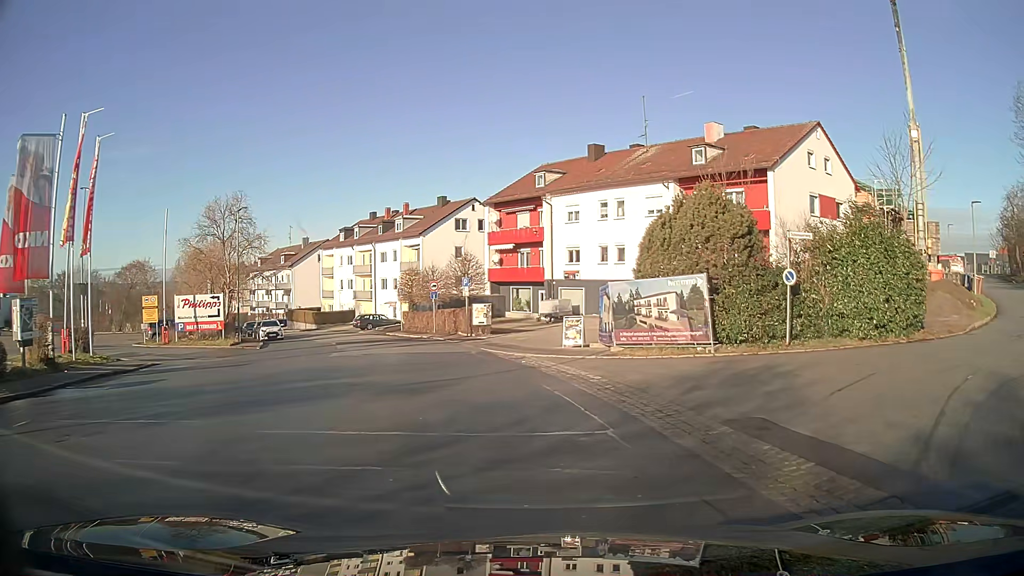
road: residential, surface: asphalt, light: Day
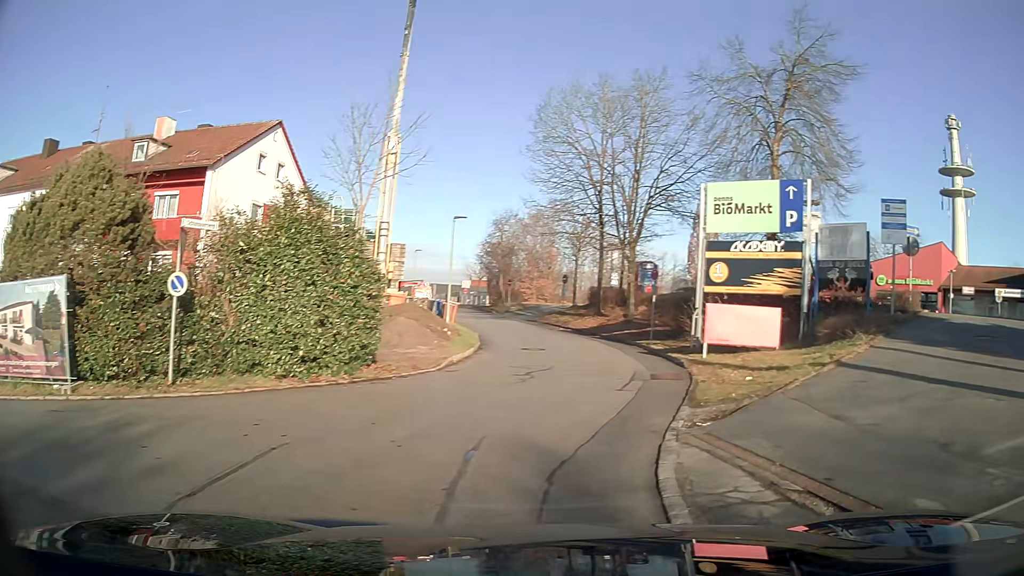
(+2.2, +5.4) m; +50°
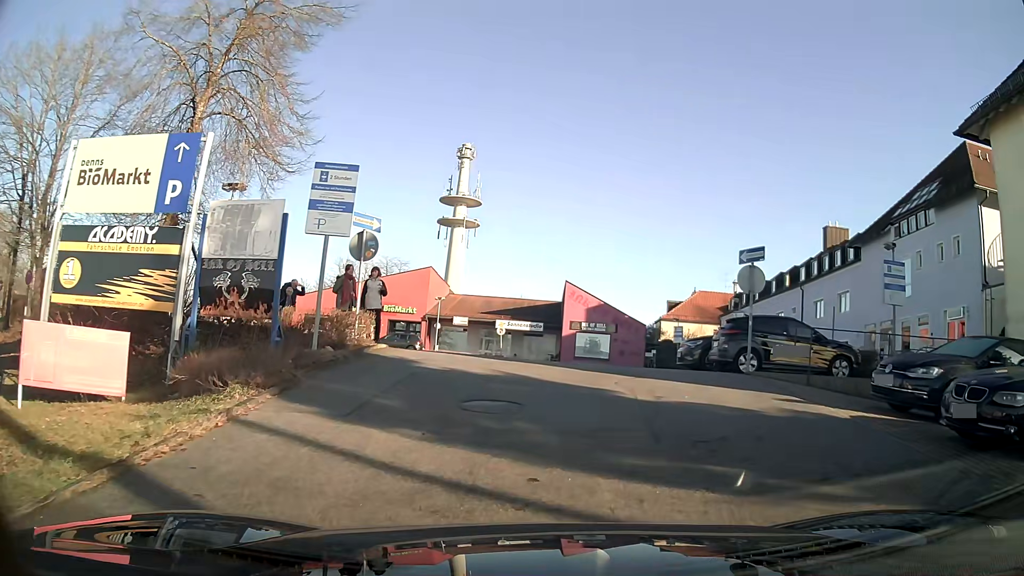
(+3.1, +6.8) m; +39°
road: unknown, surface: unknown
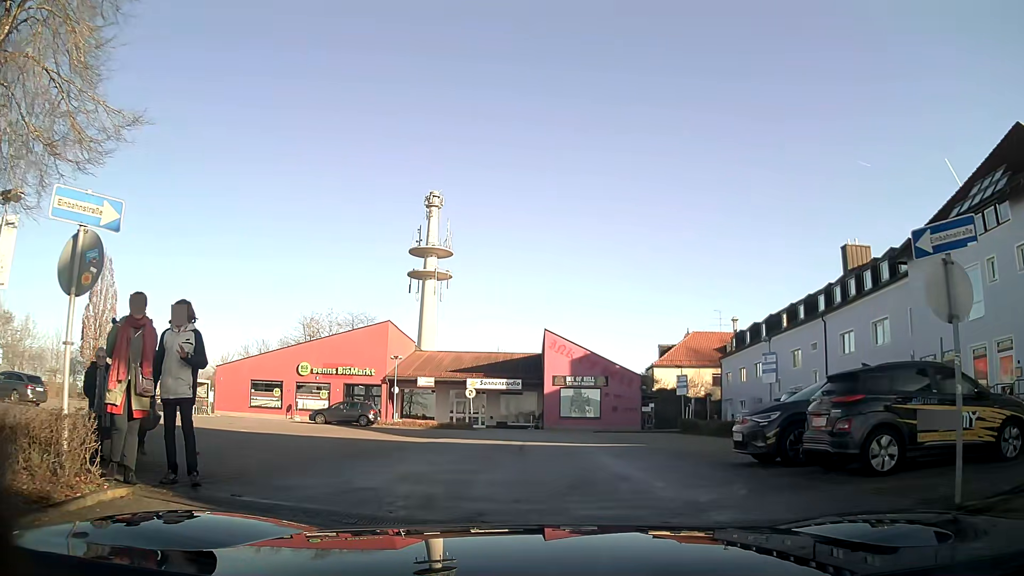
(+0.2, +8.1) m; +1°
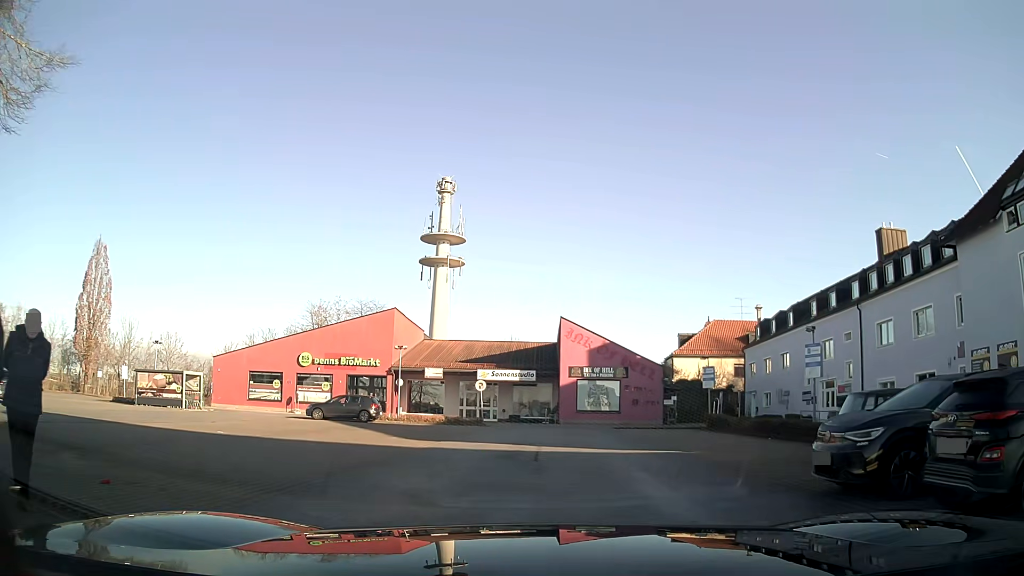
(-0.1, +3.1) m; -3°
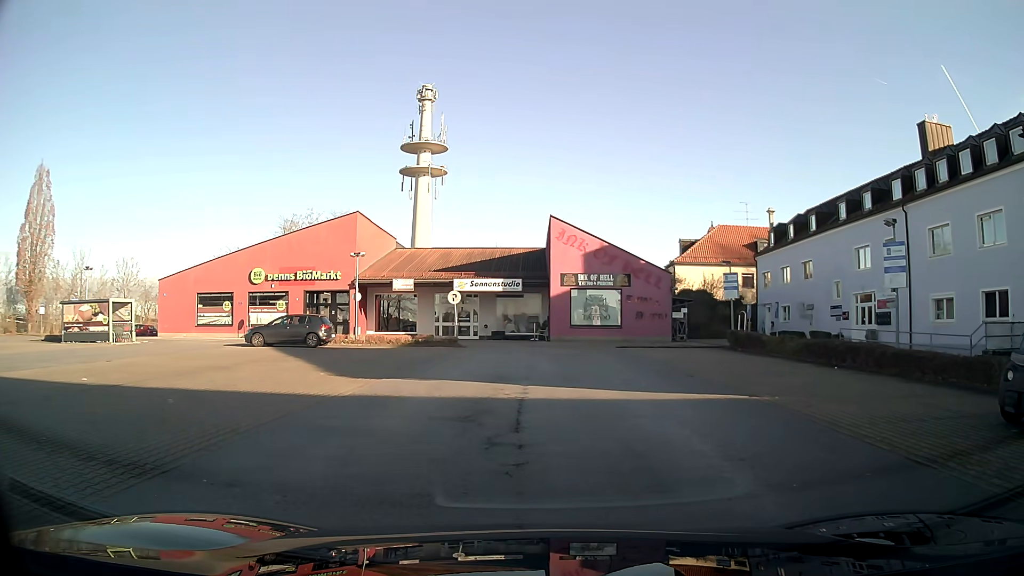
(+0.2, +6.6) m; +2°
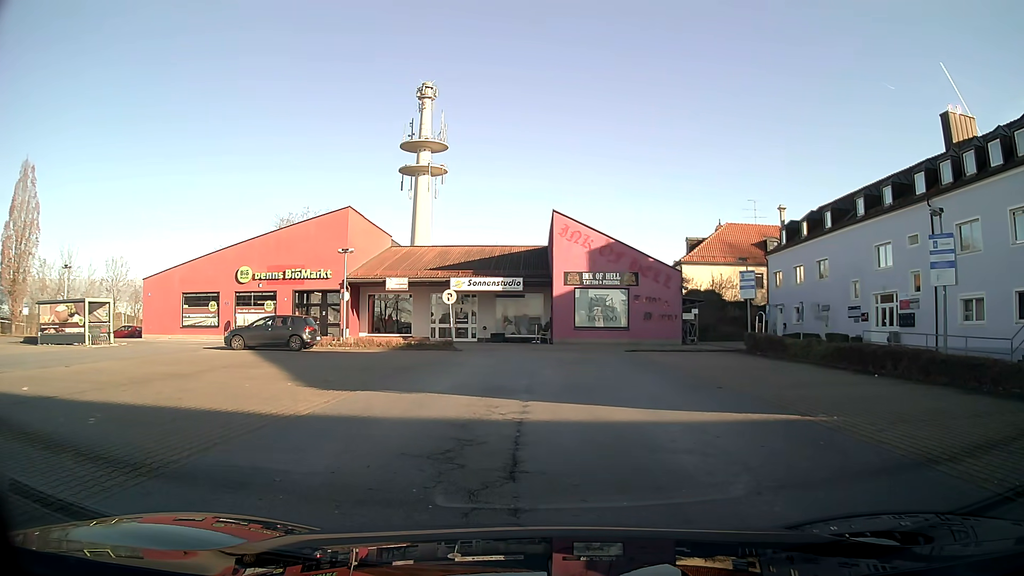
(0.0, +2.3) m; 0°
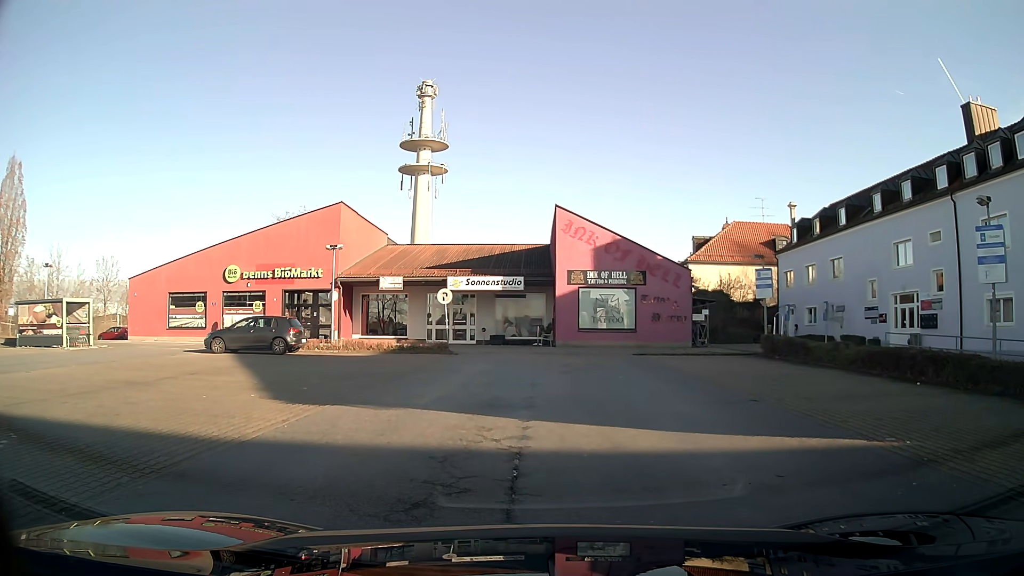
(0.0, +2.0) m; 0°
